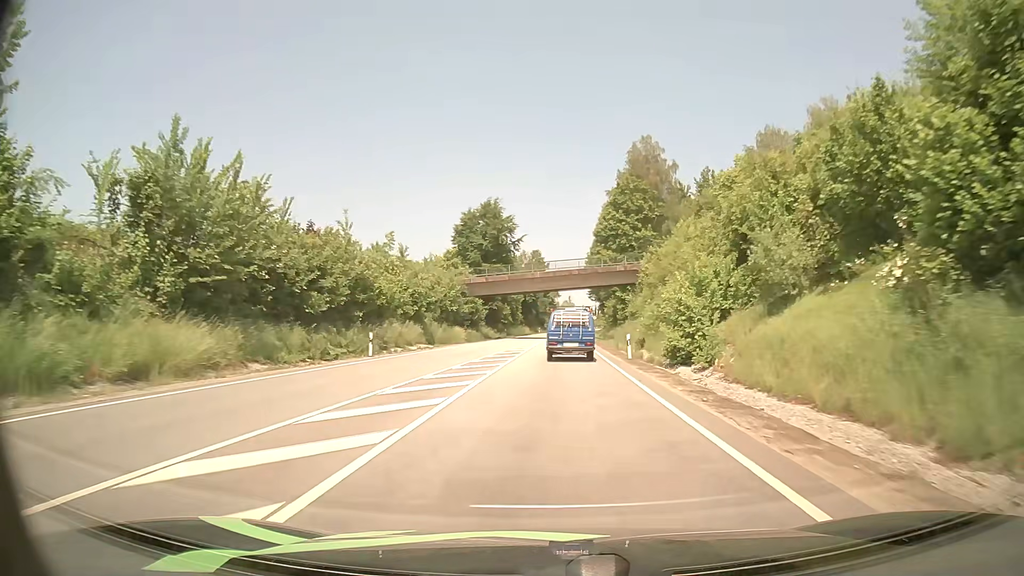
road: primary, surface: asphalt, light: Day
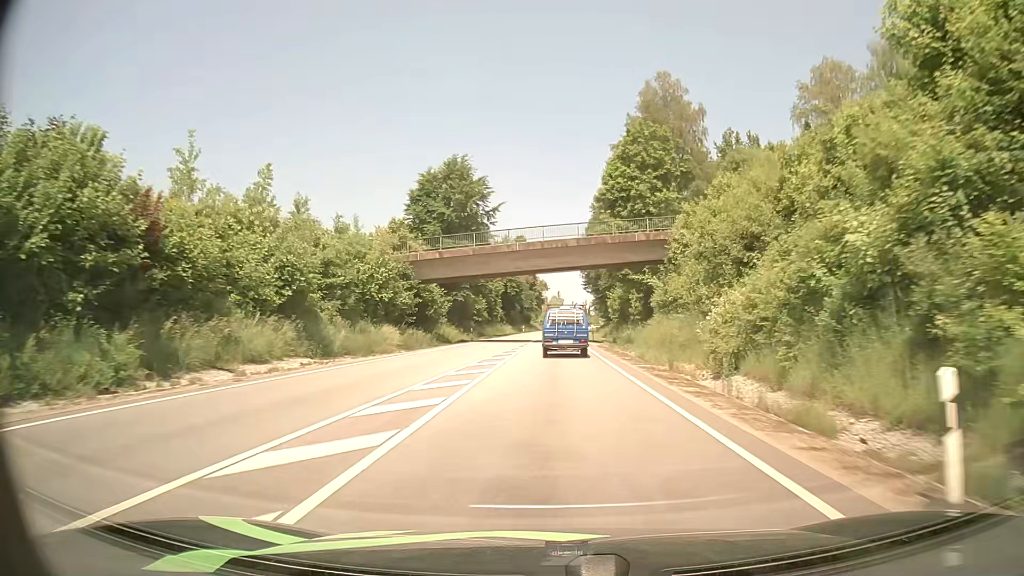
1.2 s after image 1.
(+0.3, +23.5) m; +1°
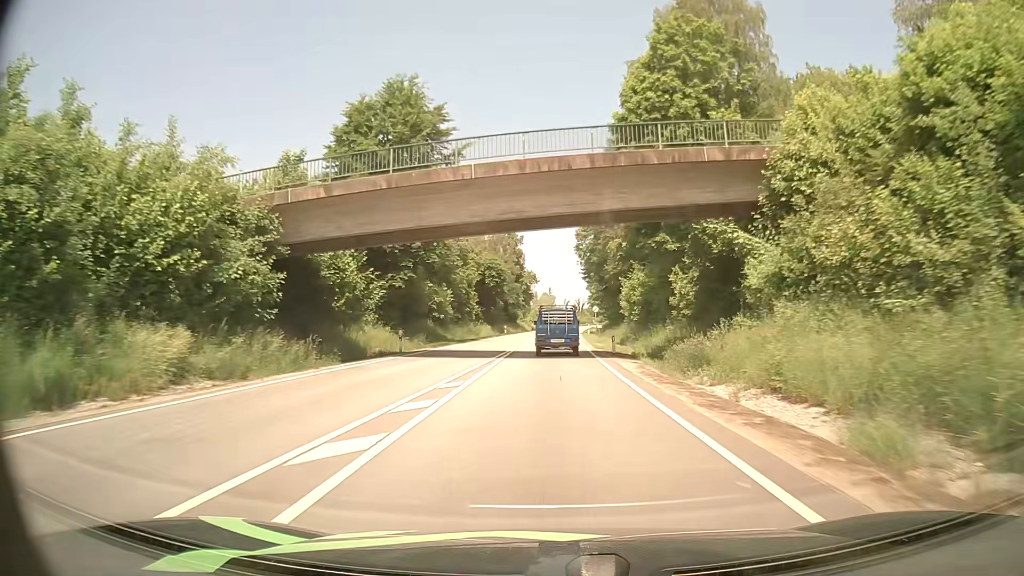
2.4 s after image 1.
(+0.2, +23.4) m; +1°
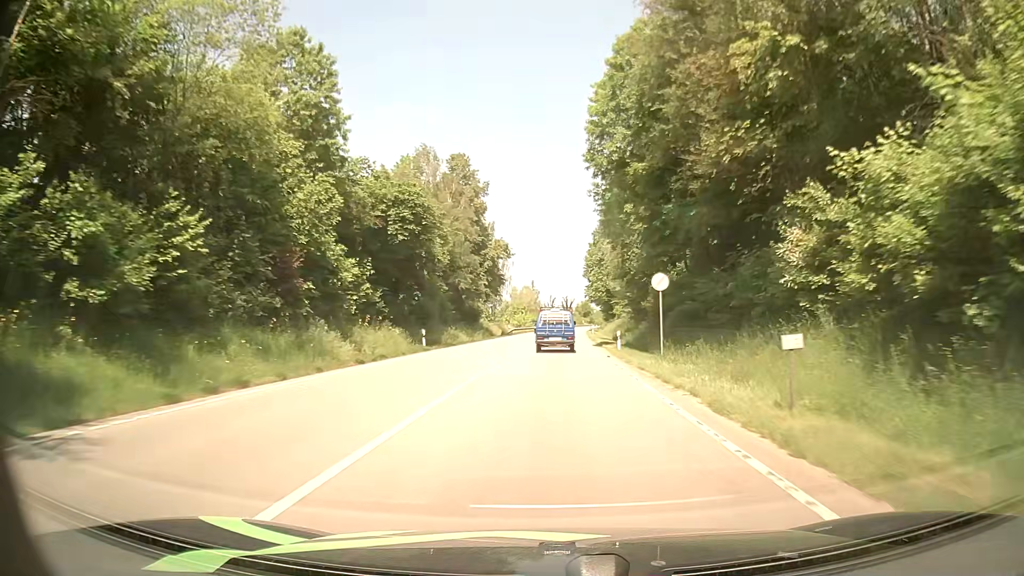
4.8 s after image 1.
(+0.2, +46.8) m; +1°
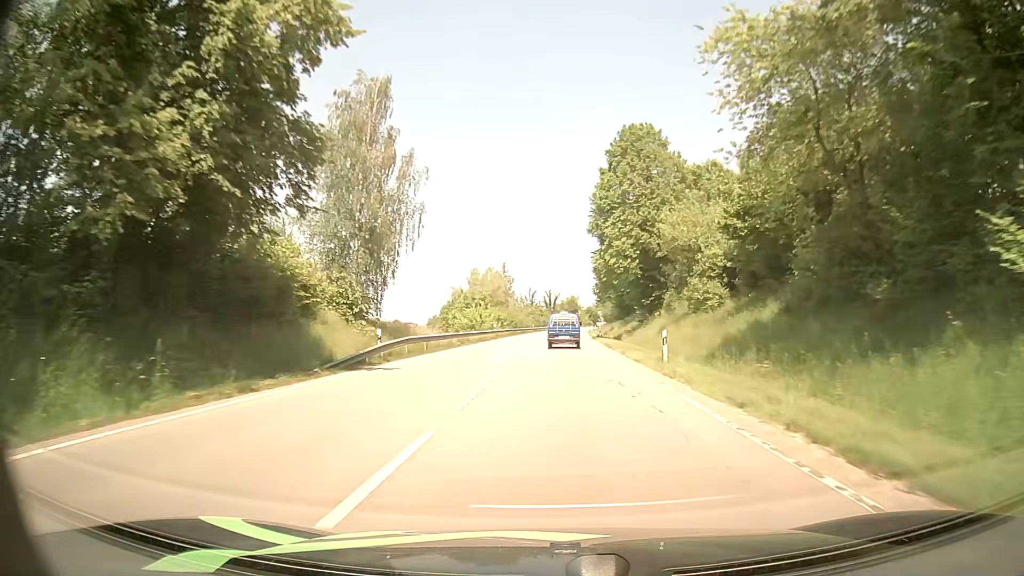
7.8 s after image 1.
(+0.5, +57.7) m; +2°
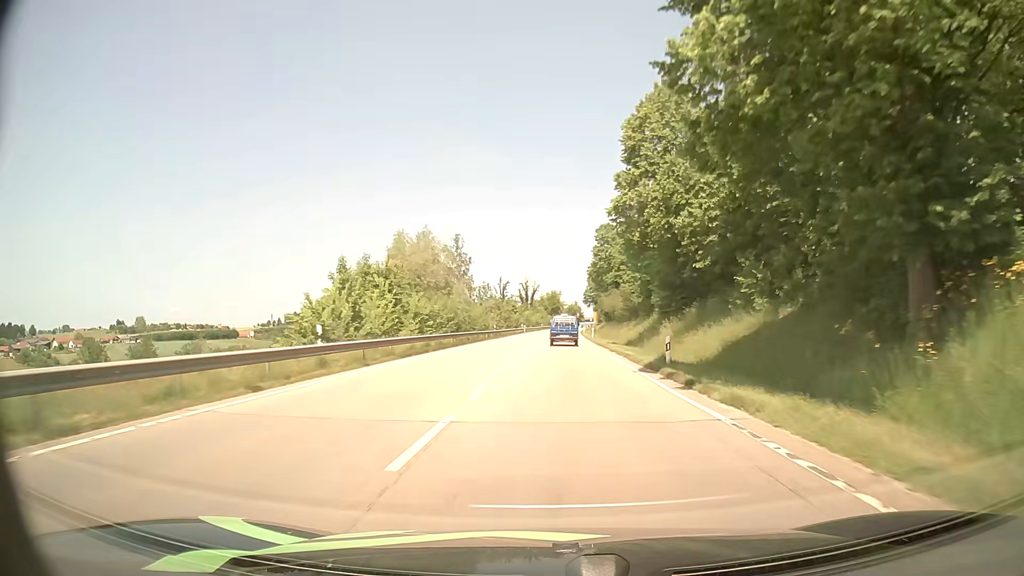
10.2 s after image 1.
(+0.5, +46.2) m; +1°
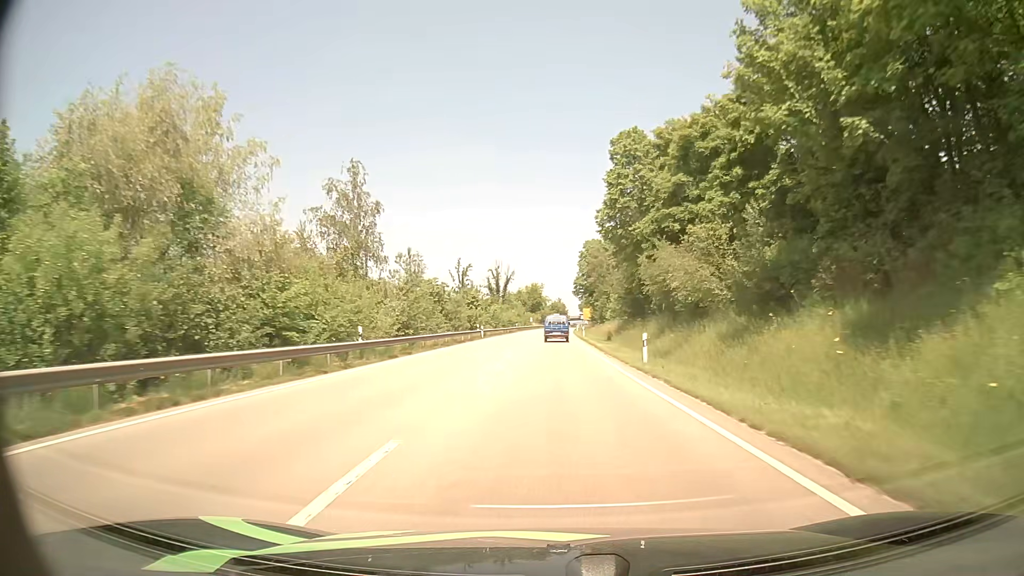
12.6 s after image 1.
(+0.7, +46.1) m; +2°
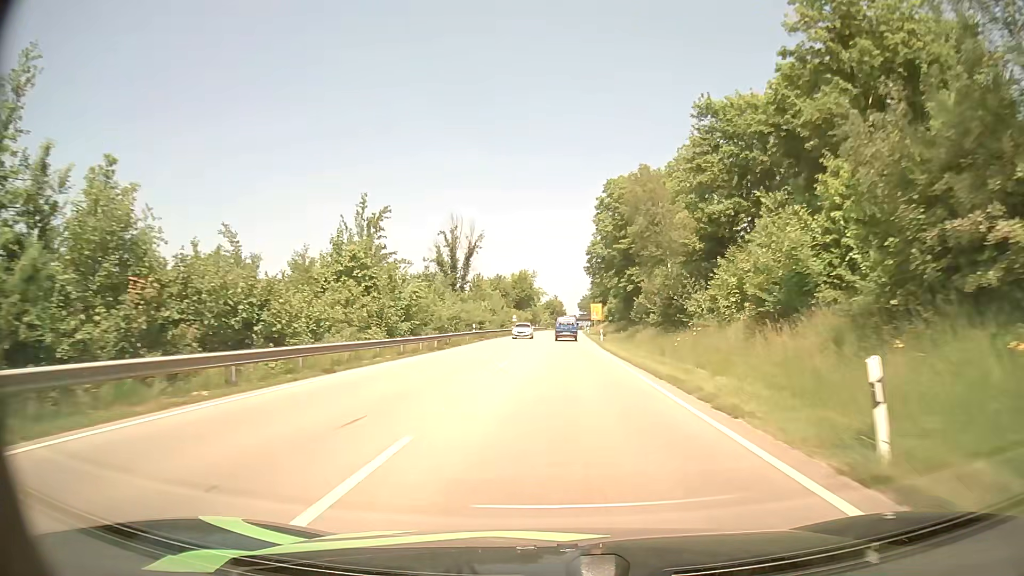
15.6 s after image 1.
(-0.1, +59.3) m; 0°
(0, +10) (0, +20) (0, +30) (0, +40) (0, +50) (+1, +60) (+1, +70) (+1, +80) (+2, +90) (+2, +100) m
